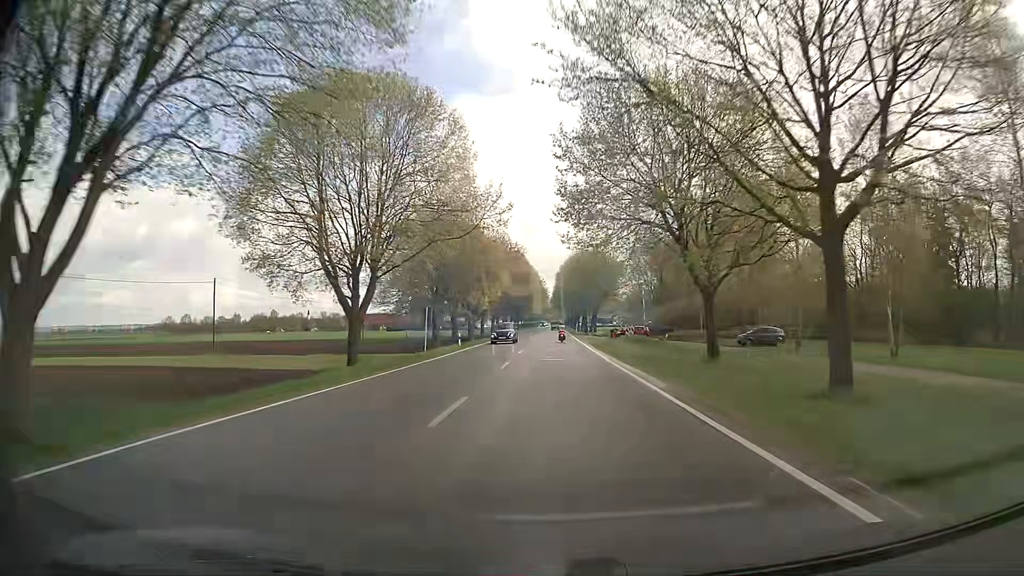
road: secondary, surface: asphalt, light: Day
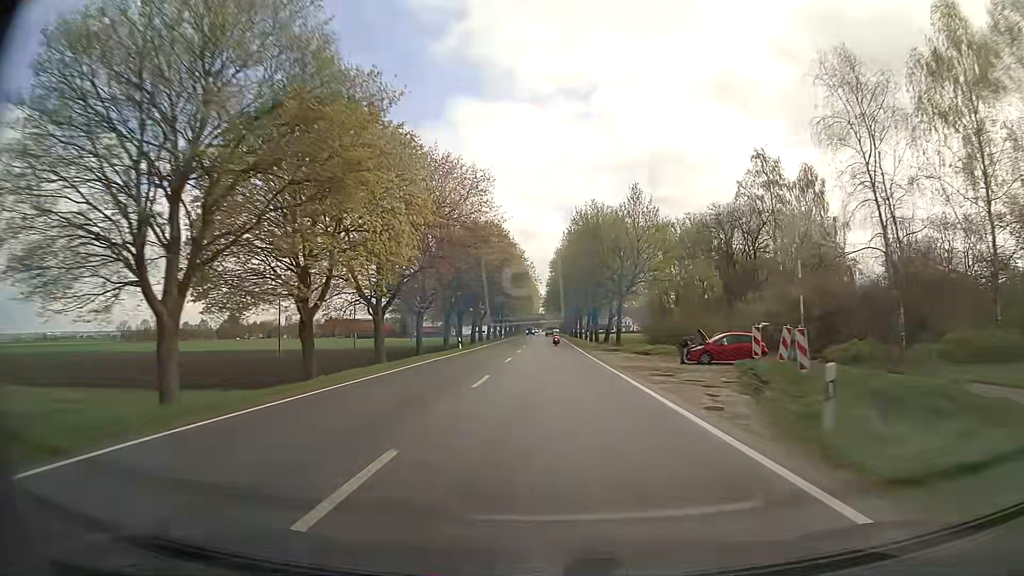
(+0.1, +41.8) m; 0°
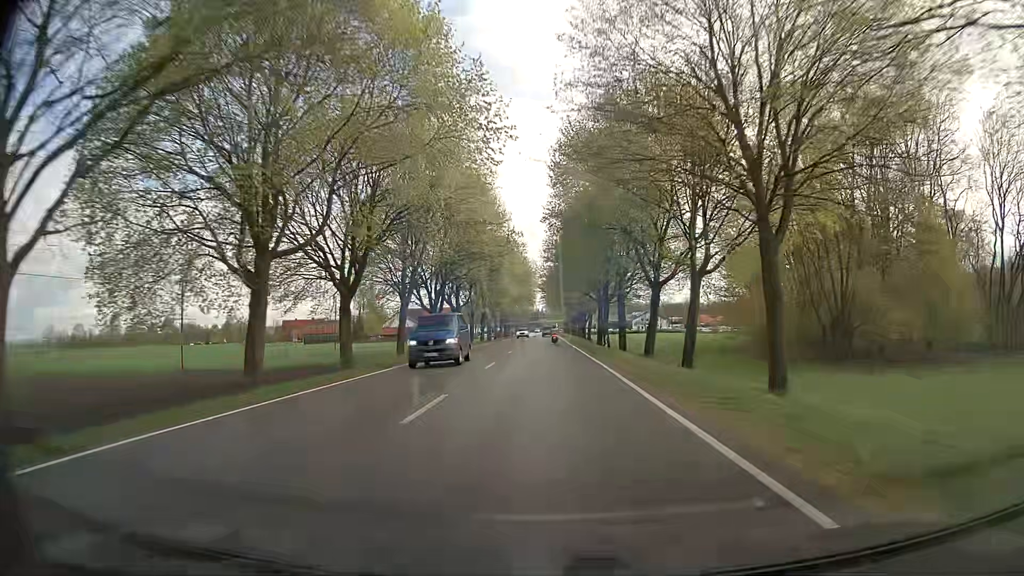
(+0.2, +66.8) m; 0°
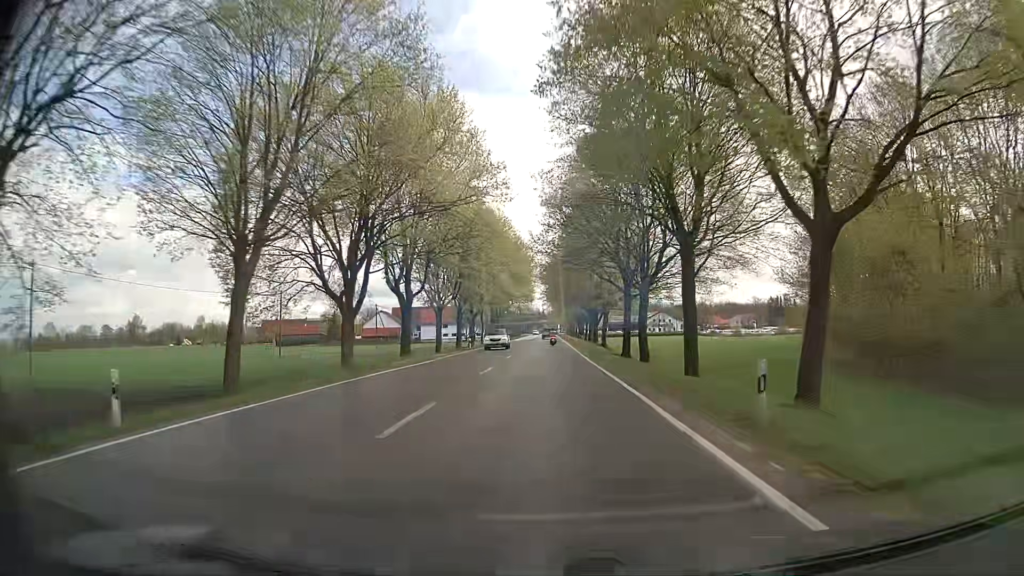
(0.0, +25.2) m; 0°
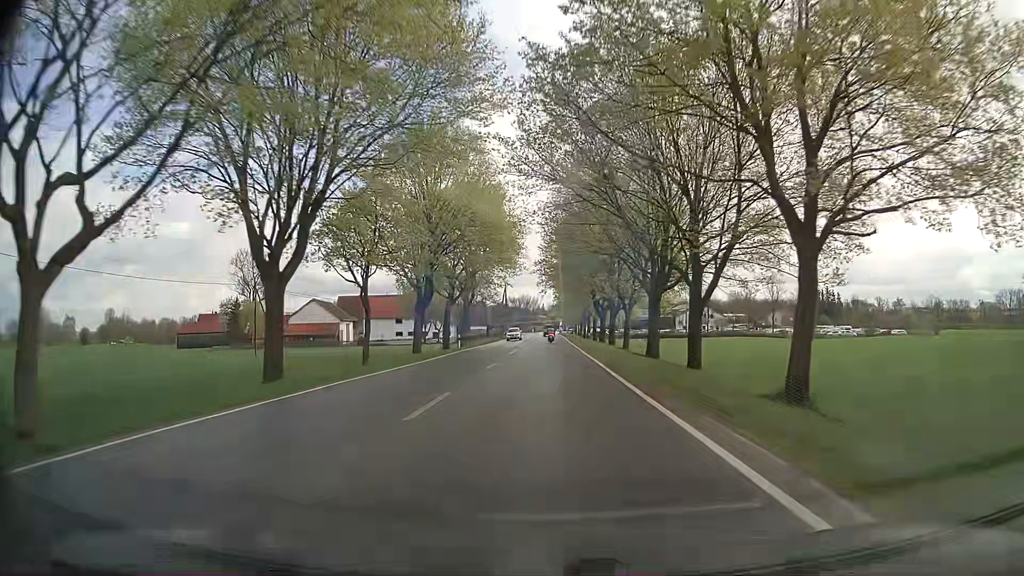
(-0.2, +58.9) m; 0°
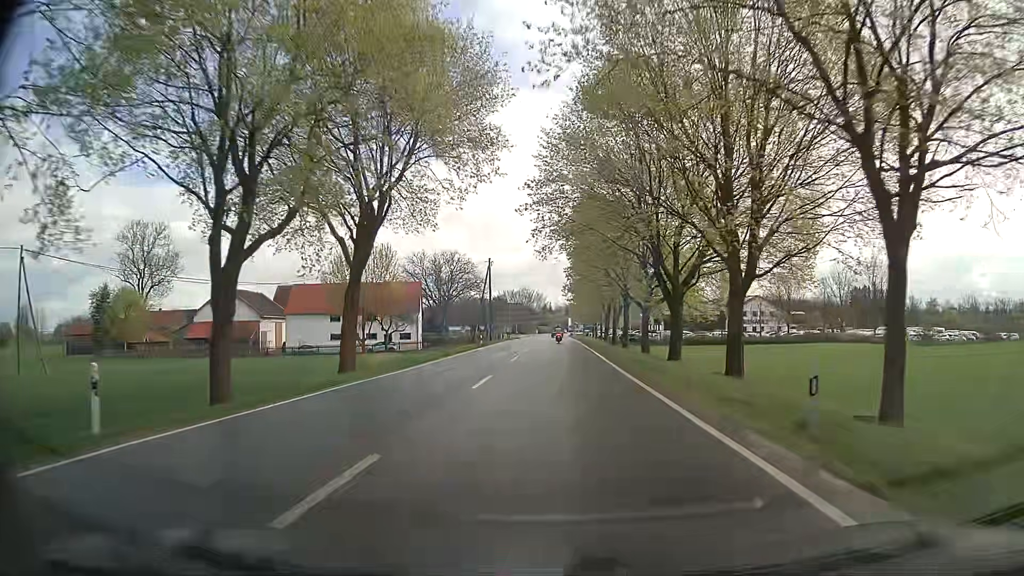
(-0.2, +42.9) m; 0°
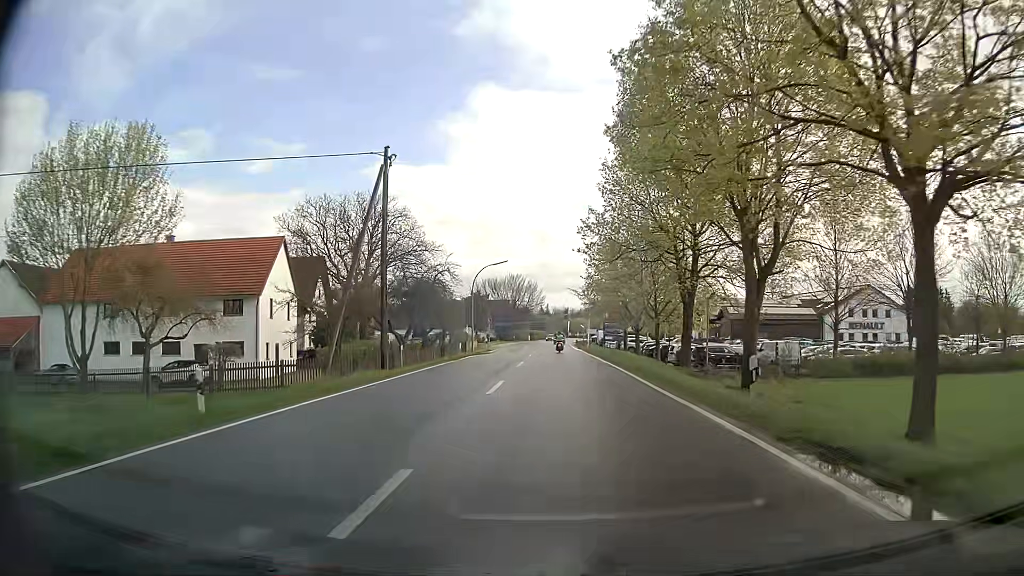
(-0.6, +48.5) m; 0°
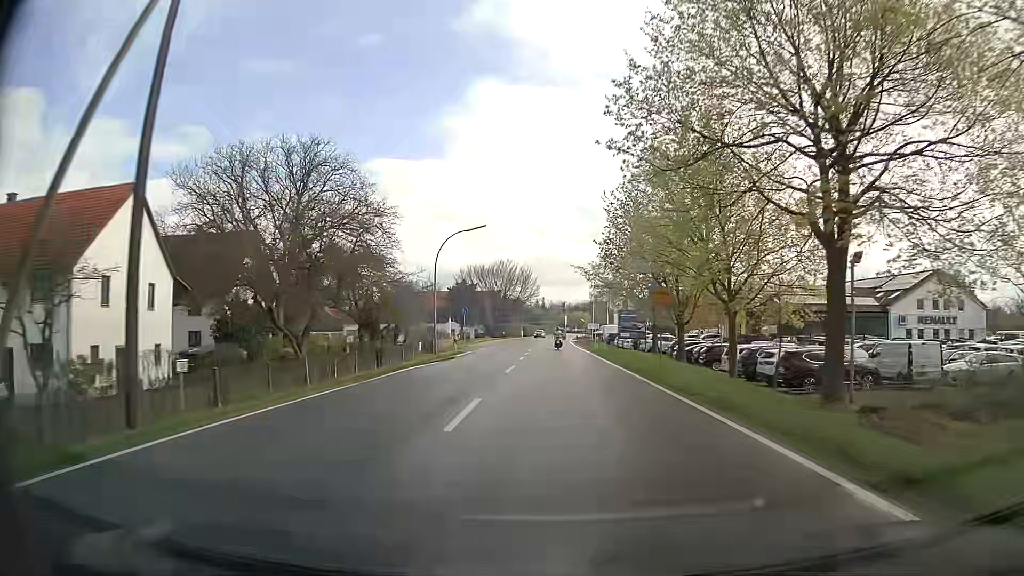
(0.0, +17.6) m; 0°
(0, +10) (0, +20) (0, +30) (+1, +40) (+1, +50) (+1, +60) (+1, +70) (+1, +80) (+2, +90) (+2, +100) m
